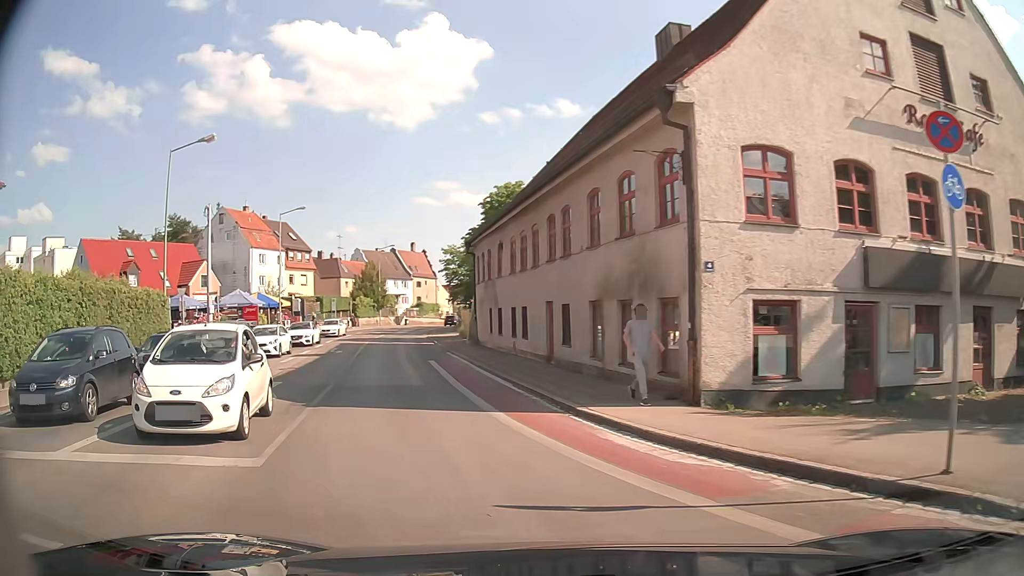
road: secondary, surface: asphalt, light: Day
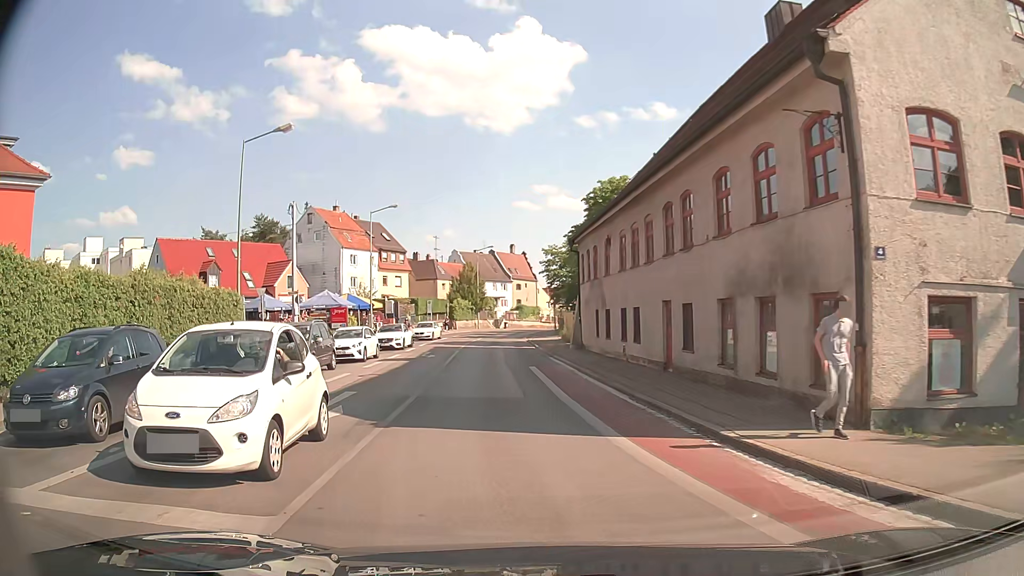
(-0.2, +2.6) m; -7°
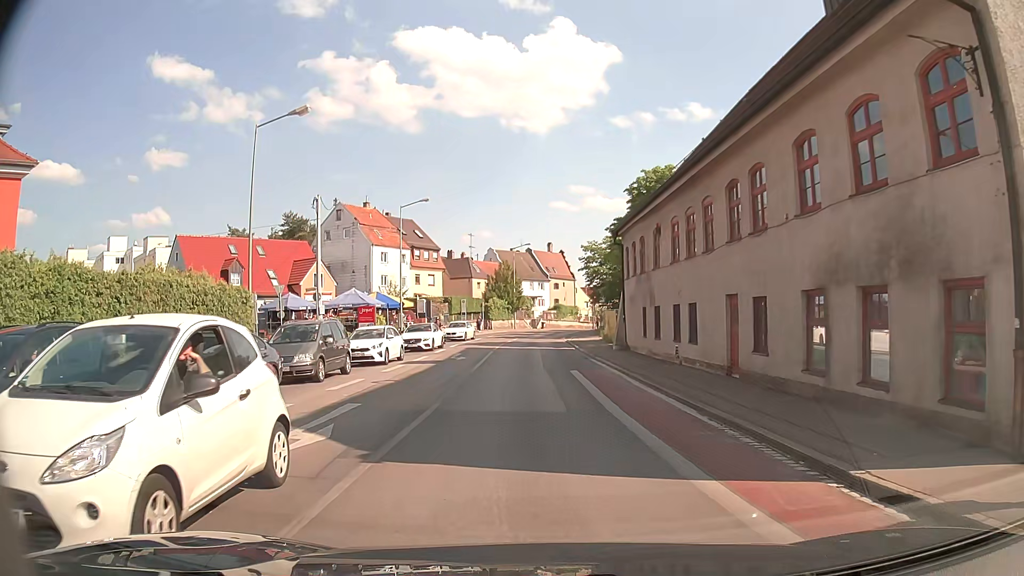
(-0.1, +2.9) m; -4°
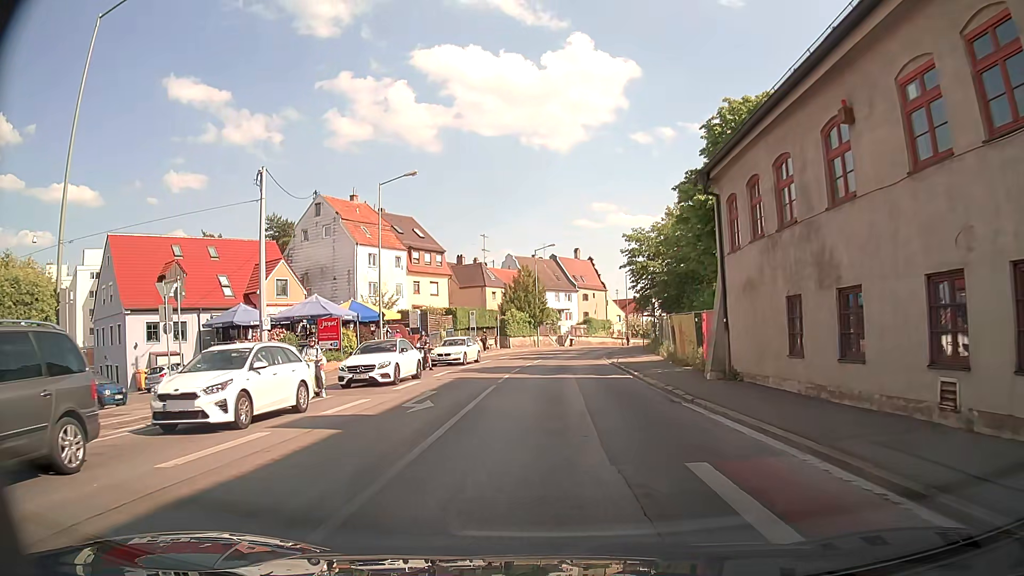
(-0.4, +14.7) m; -3°
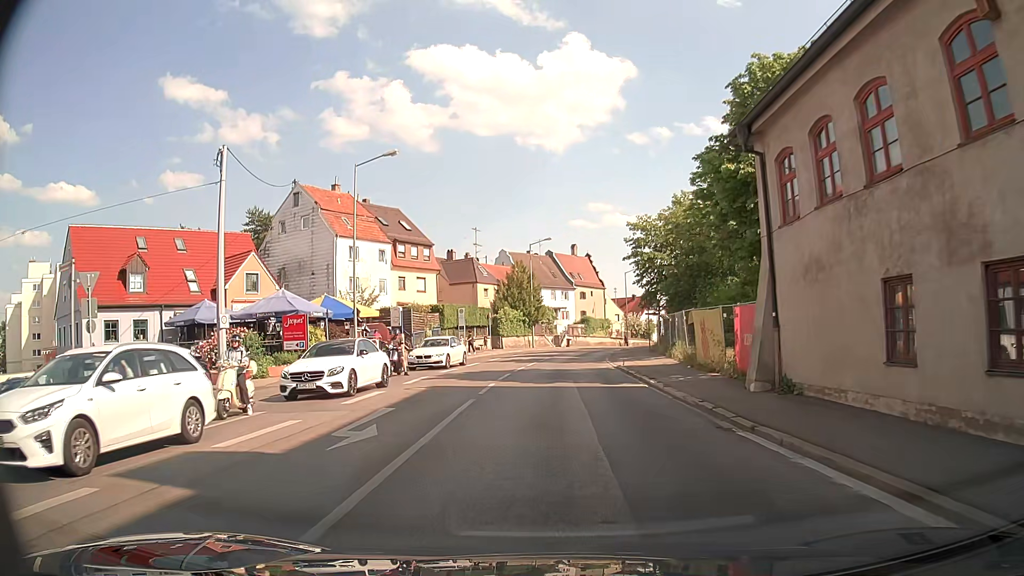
(+0.1, +4.5) m; +1°
